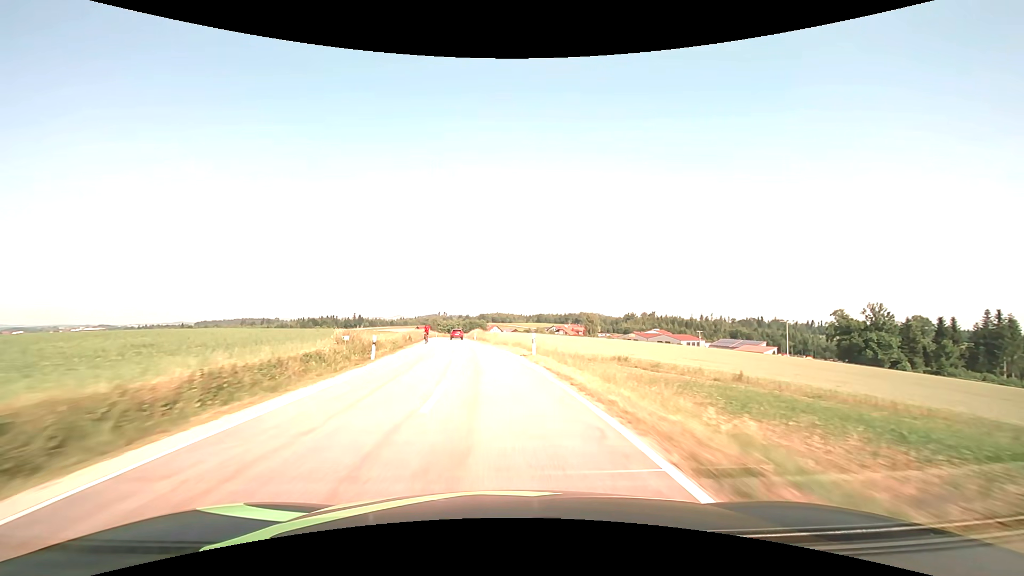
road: tertiary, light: Day
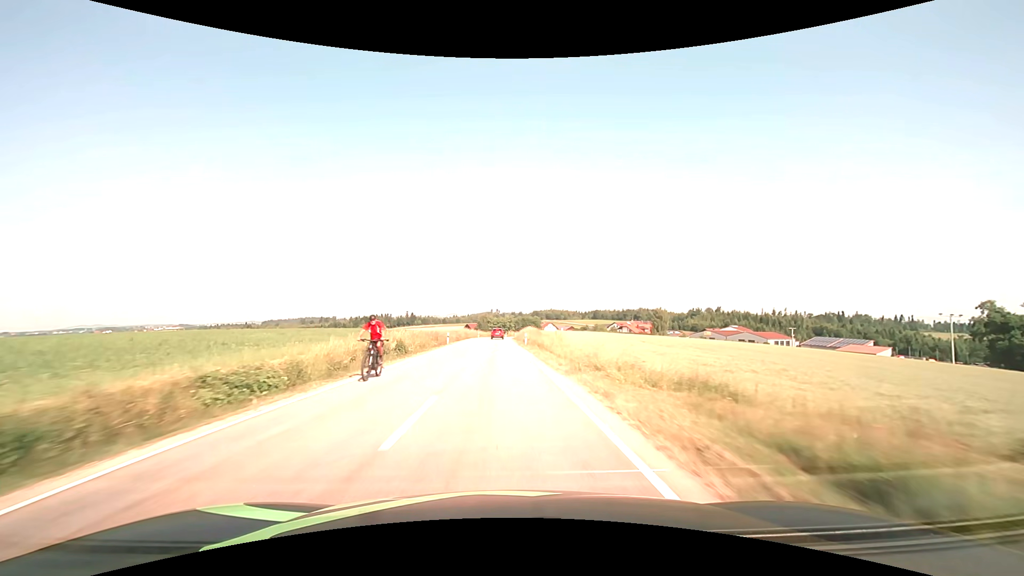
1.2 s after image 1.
(-1.4, +26.9) m; -6°
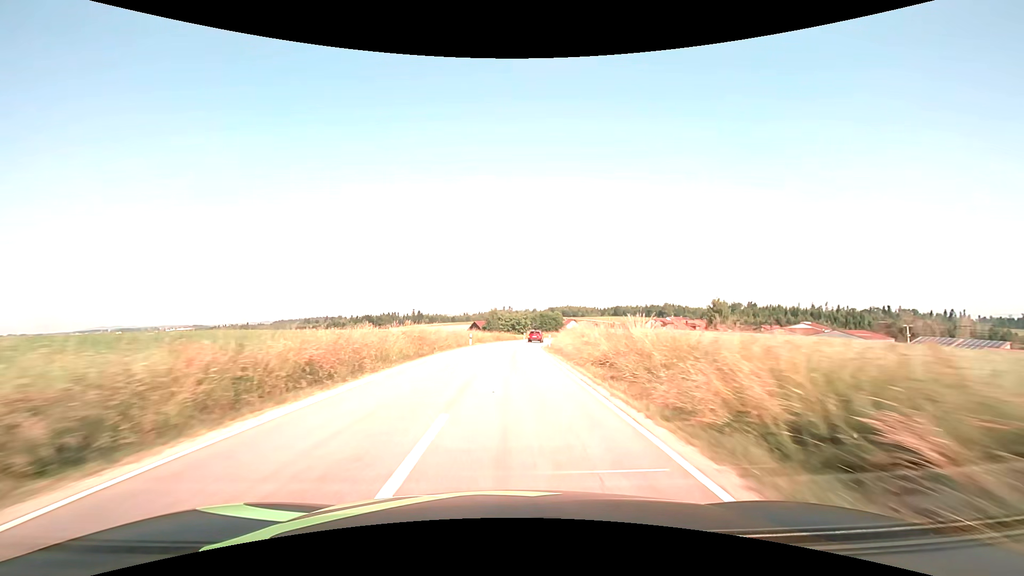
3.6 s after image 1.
(-1.6, +51.6) m; -2°
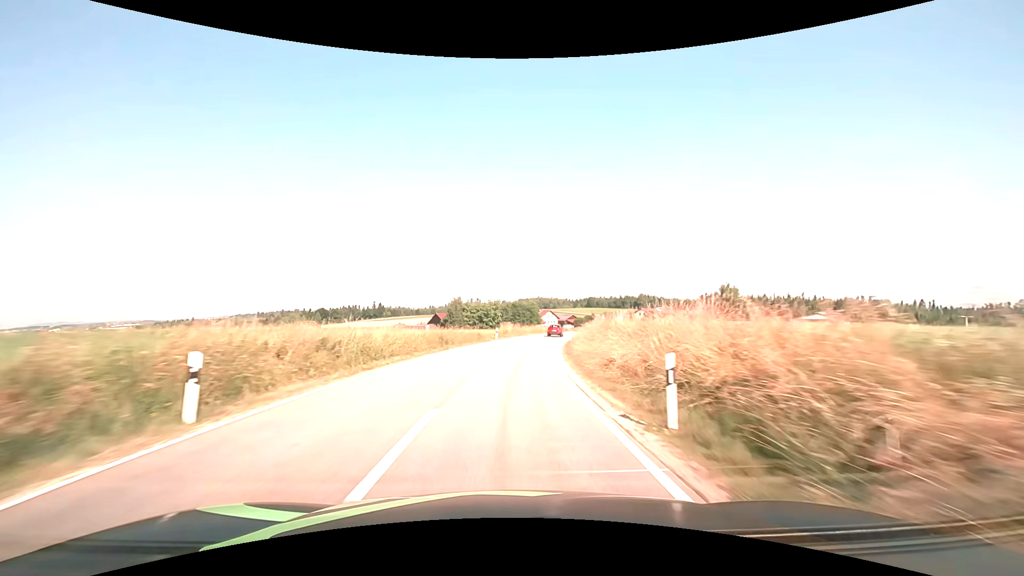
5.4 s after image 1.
(+0.8, +36.9) m; +3°
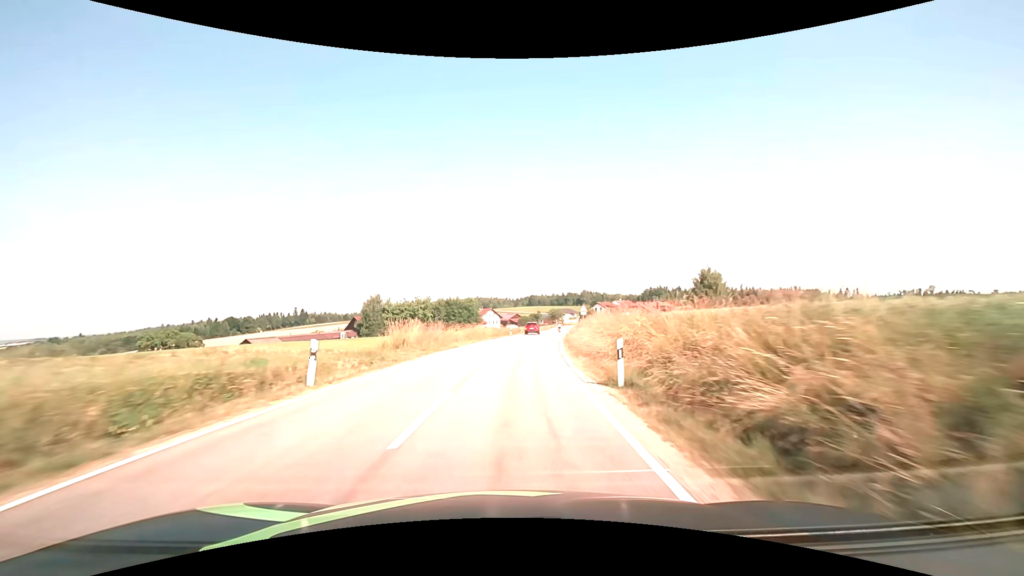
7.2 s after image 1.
(+1.9, +35.6) m; +7°
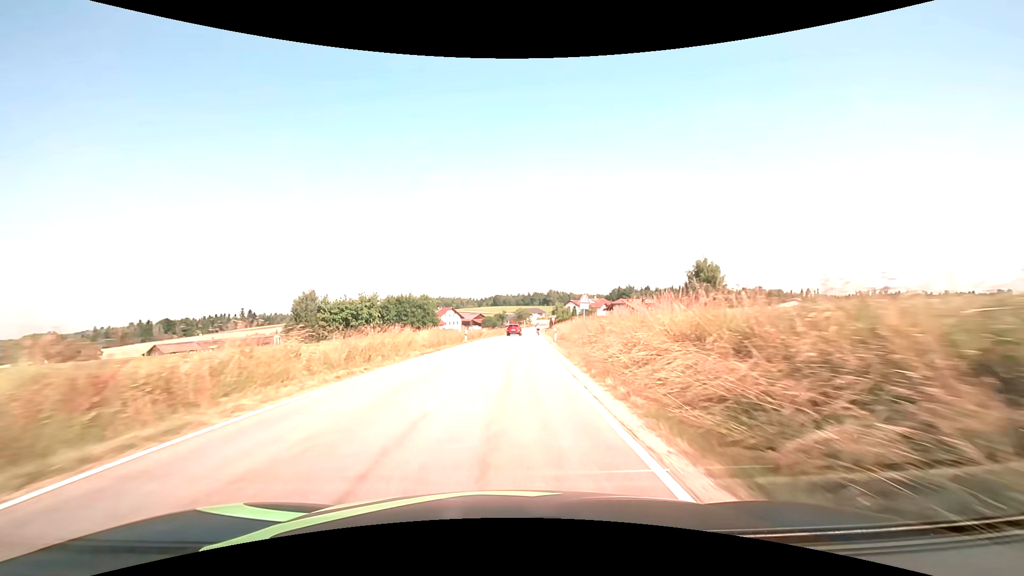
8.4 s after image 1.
(+0.9, +22.1) m; +4°
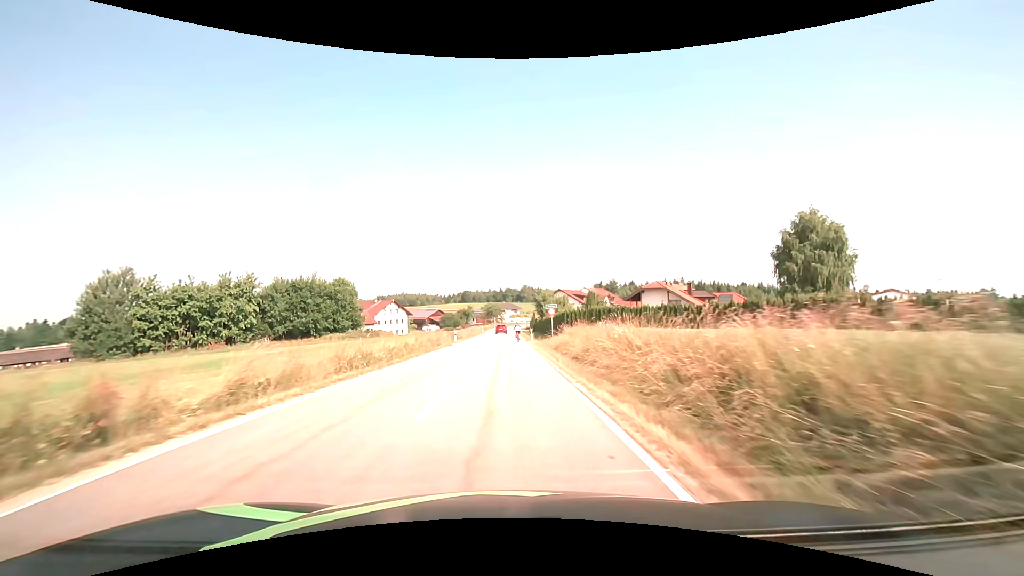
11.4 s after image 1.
(+2.3, +50.3) m; +4°
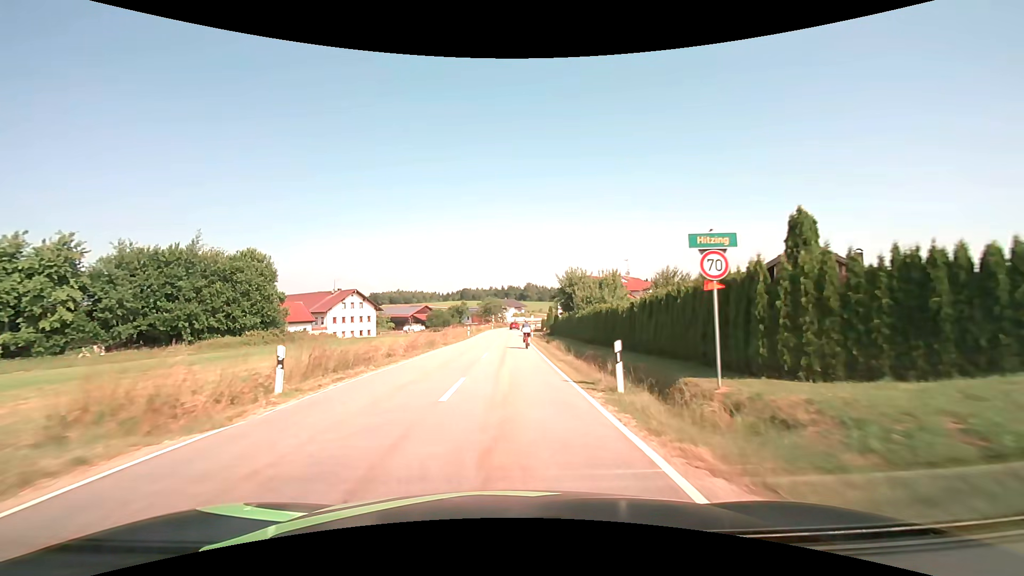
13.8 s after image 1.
(-0.1, +35.3) m; 0°
(0, +10) (0, +20) (0, +30) (0, +40) (0, +50) (0, +60) (0, +70) (+1, +80) (+1, +90) (+1, +100) m
